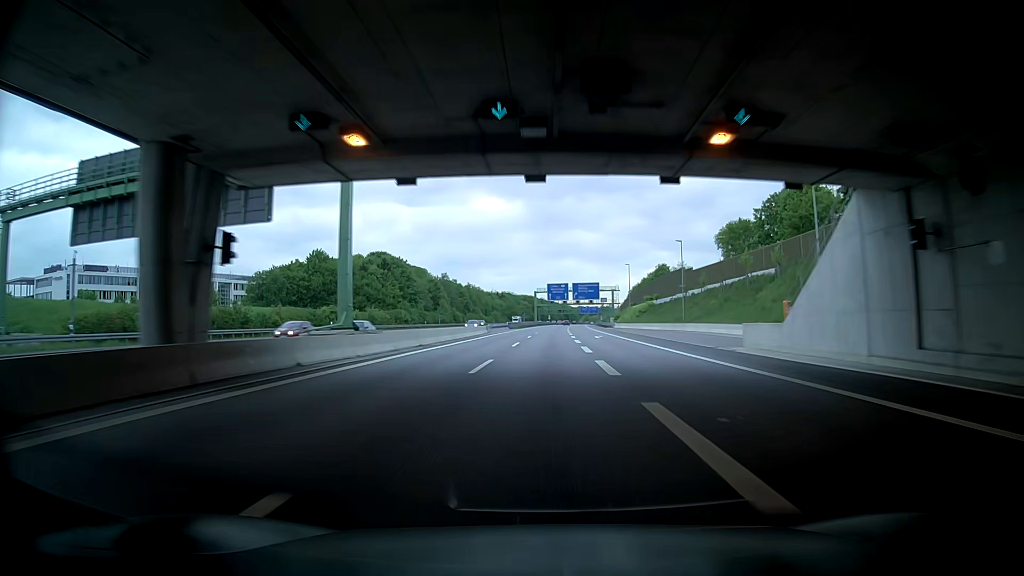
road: motorway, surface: asphalt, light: Day
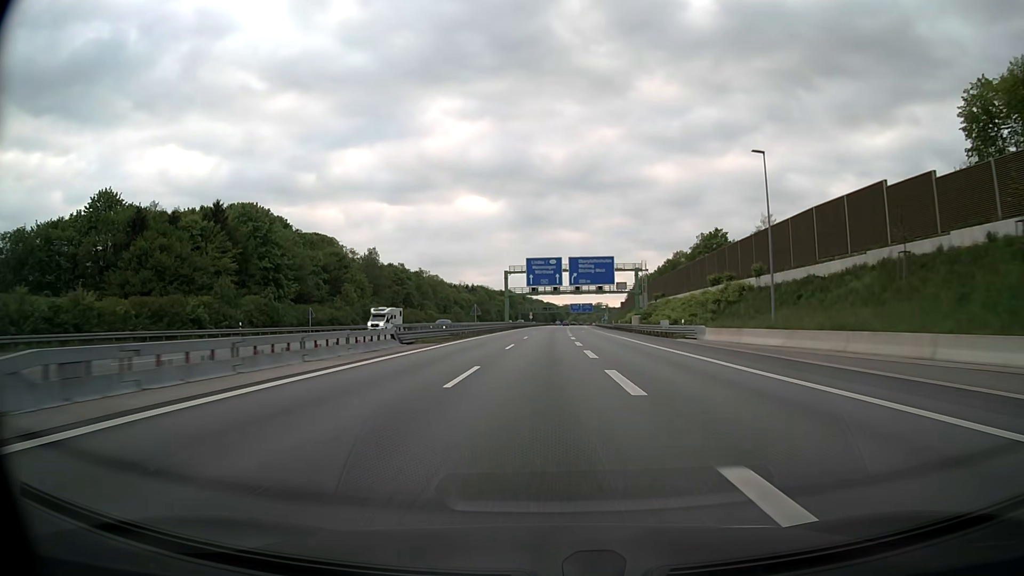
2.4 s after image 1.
(+0.5, +76.8) m; +1°
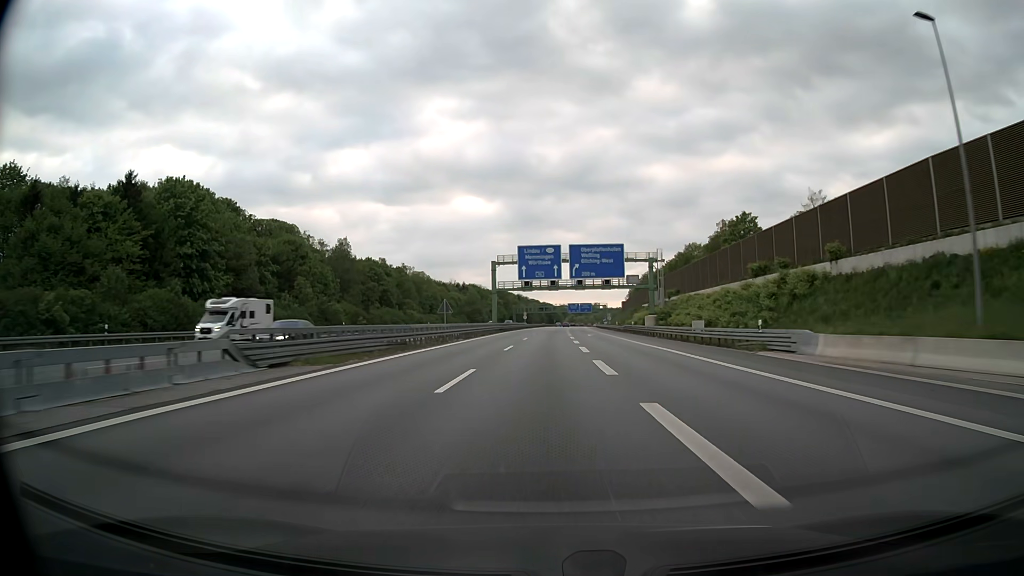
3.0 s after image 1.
(+0.1, +19.2) m; 0°
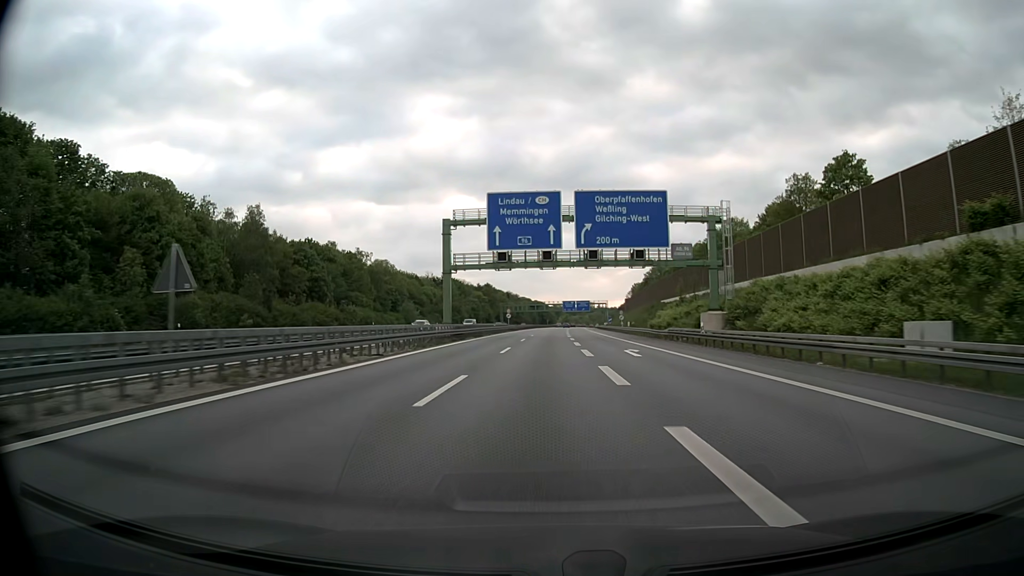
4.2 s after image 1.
(+0.2, +38.5) m; +1°
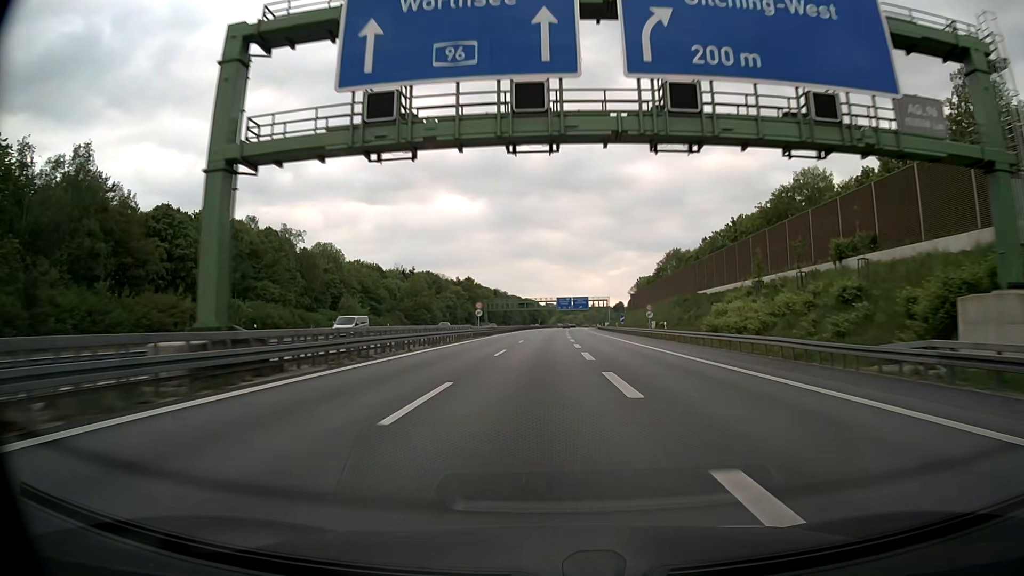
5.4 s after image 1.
(+0.2, +38.6) m; +1°
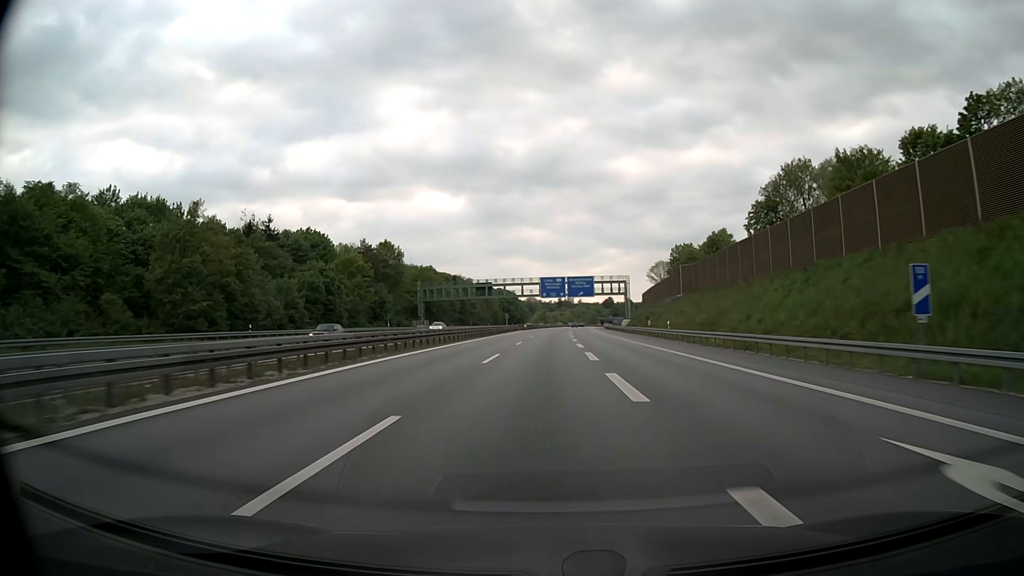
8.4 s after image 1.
(+1.3, +96.9) m; +1°
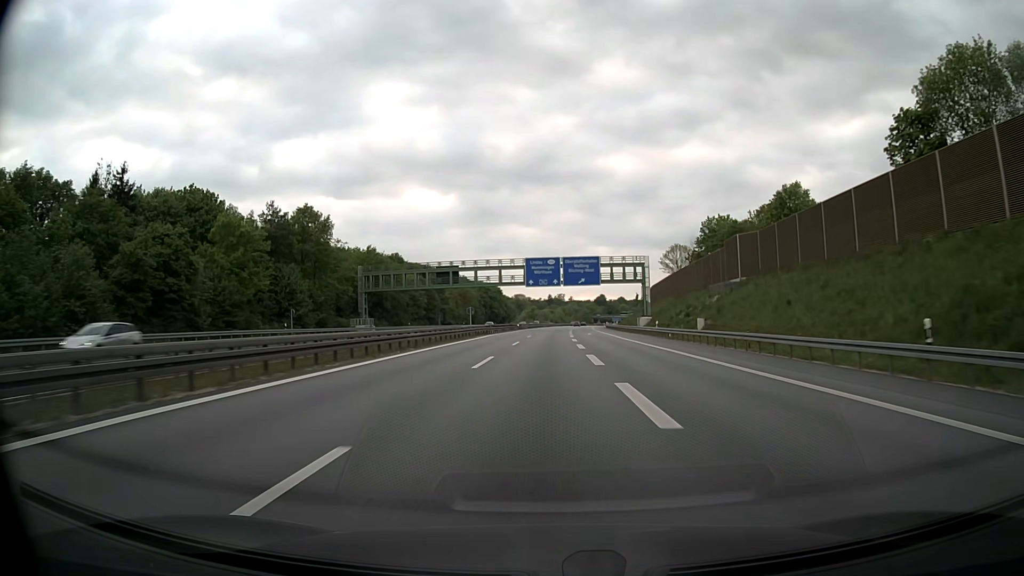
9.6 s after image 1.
(+0.3, +39.0) m; +1°
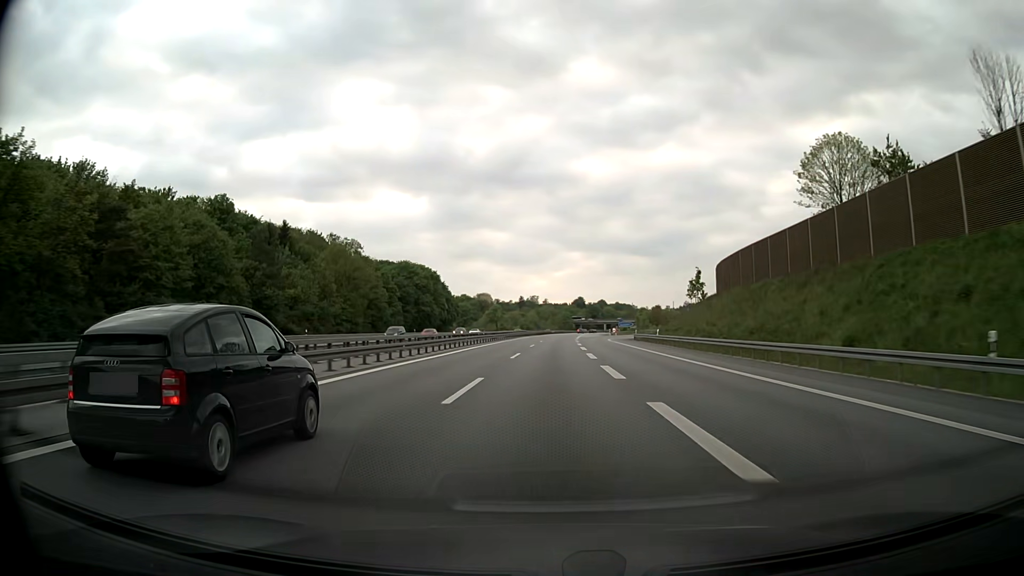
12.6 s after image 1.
(+1.6, +99.1) m; +2°
(0, +10) (0, +20) (0, +30) (0, +40) (+1, +50) (+1, +60) (+1, +70) (+1, +80) (+2, +90) (+2, +100) m
